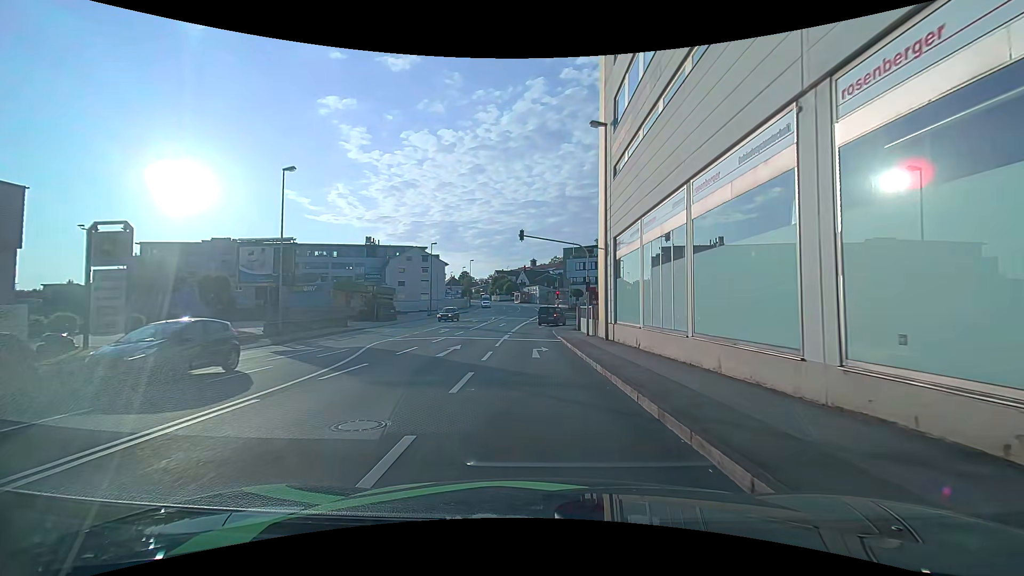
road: tertiary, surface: asphalt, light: Day
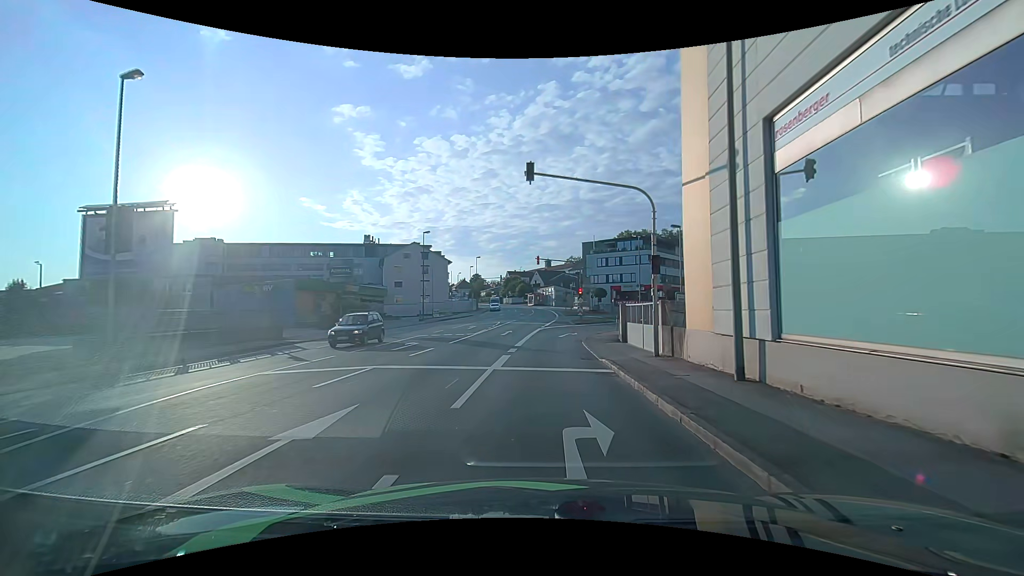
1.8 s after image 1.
(-0.2, +13.5) m; -1°
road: tertiary_link
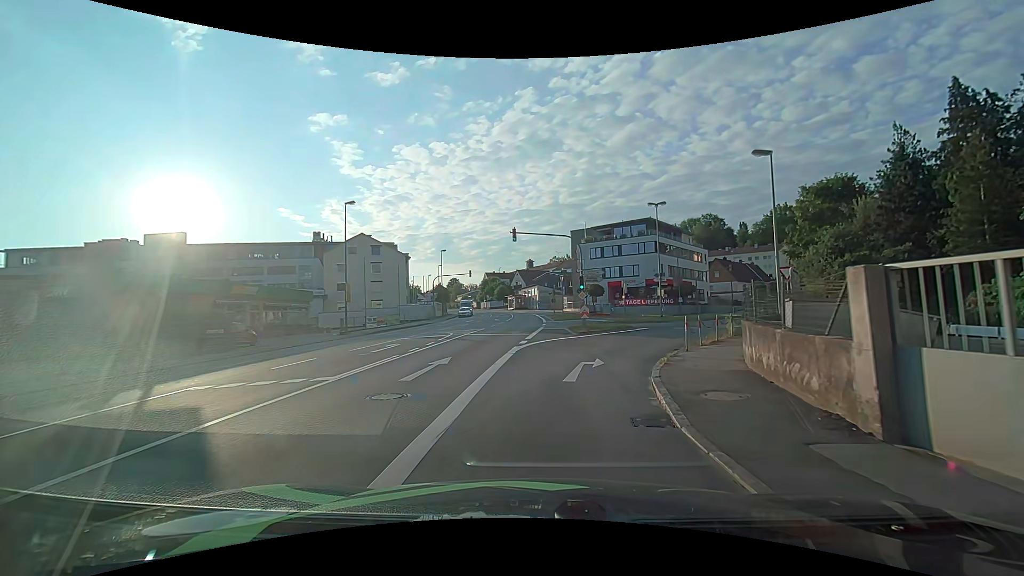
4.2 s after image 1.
(+0.2, +18.5) m; +1°
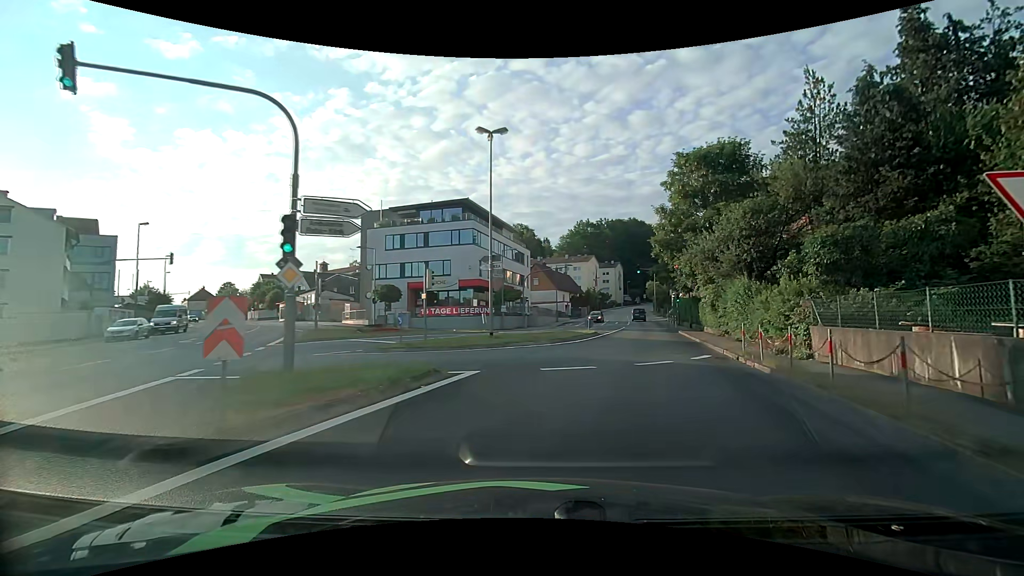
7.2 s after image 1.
(+3.2, +21.4) m; +21°
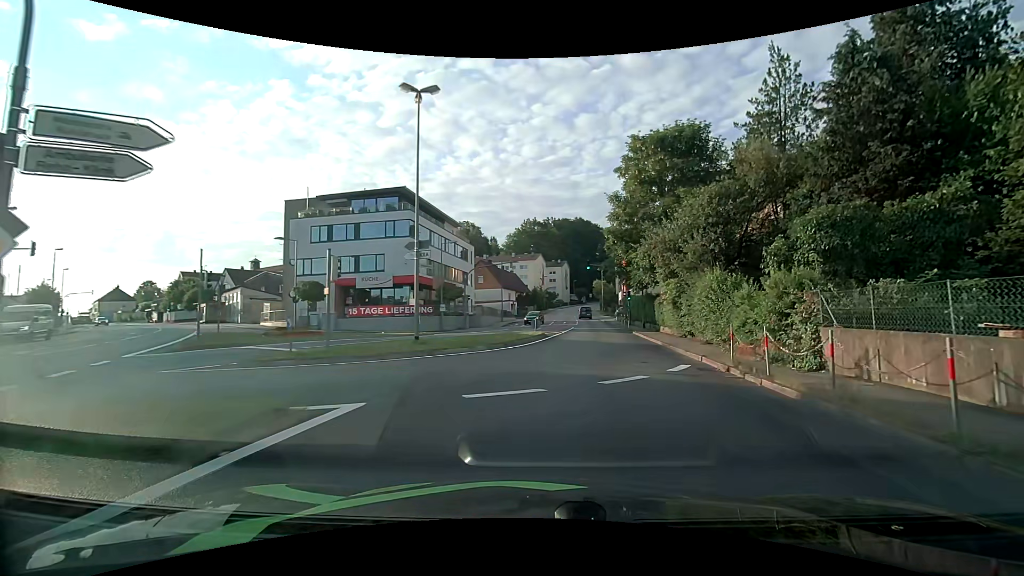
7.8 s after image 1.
(+0.2, +4.3) m; +7°
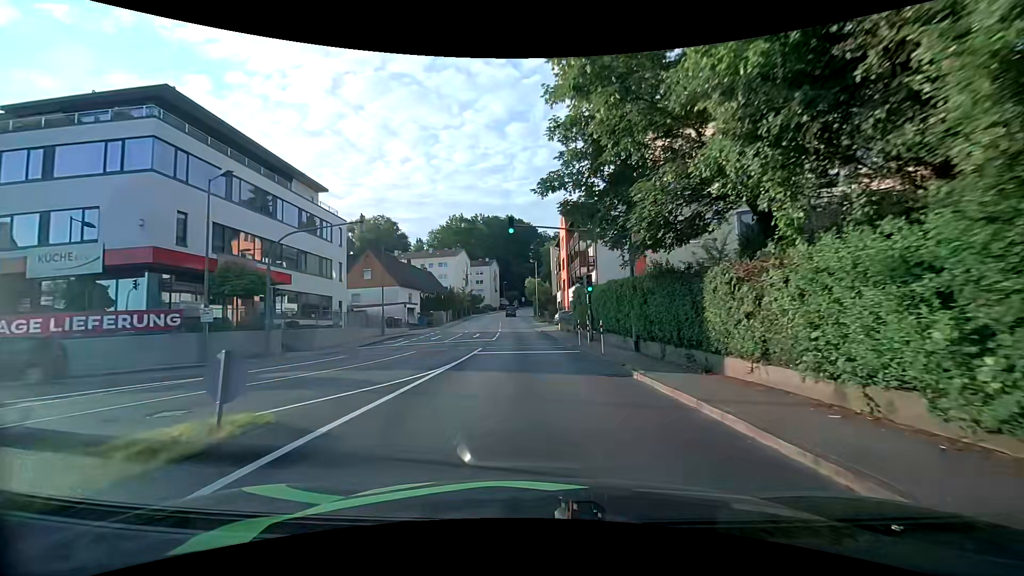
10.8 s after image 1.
(+2.6, +22.8) m; +9°
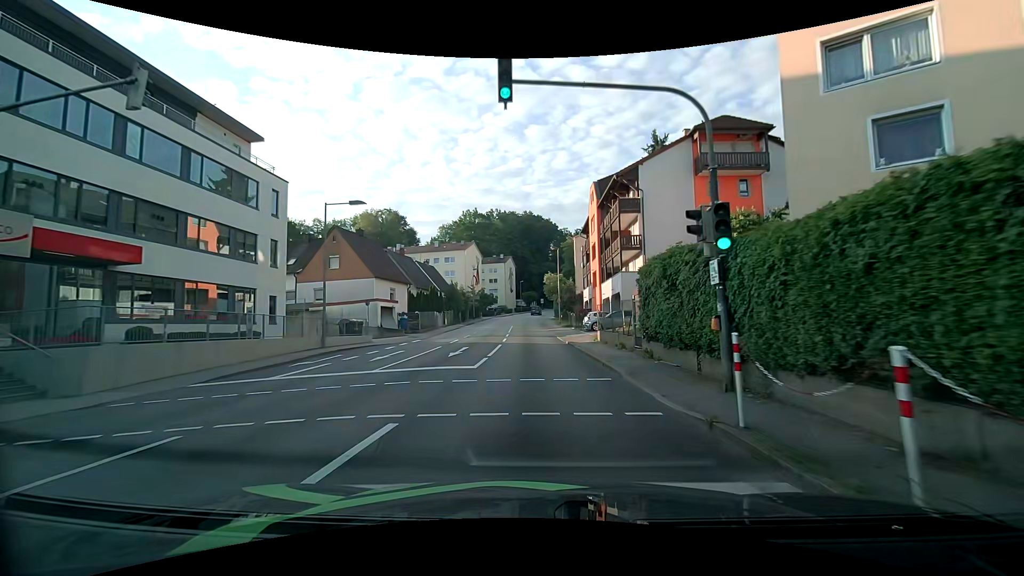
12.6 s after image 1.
(-0.4, +14.9) m; -3°
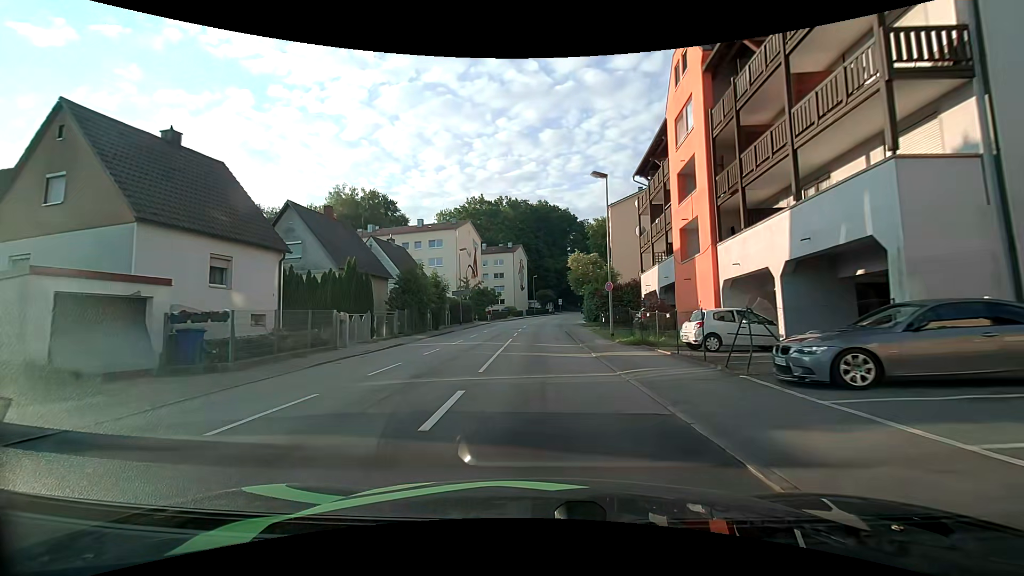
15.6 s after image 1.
(-0.2, +27.2) m; -1°
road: tertiary
(0, +10) (0, +20) (0, +30) (0, +40) (0, +50) (+1, +60) (+2, +70) (+3, +80) (+5, +90) (+7, +99) m
